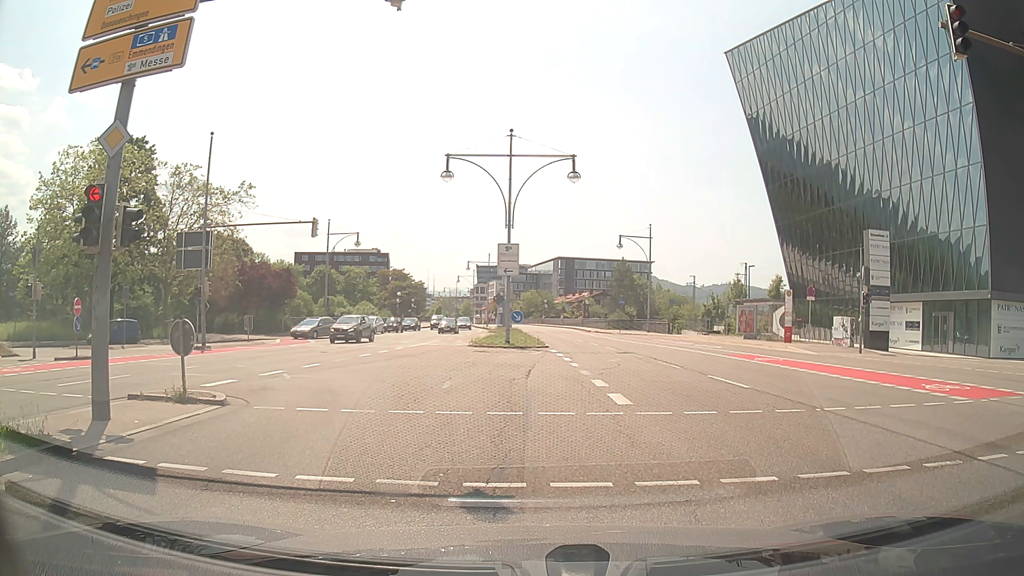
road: primary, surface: asphalt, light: Day
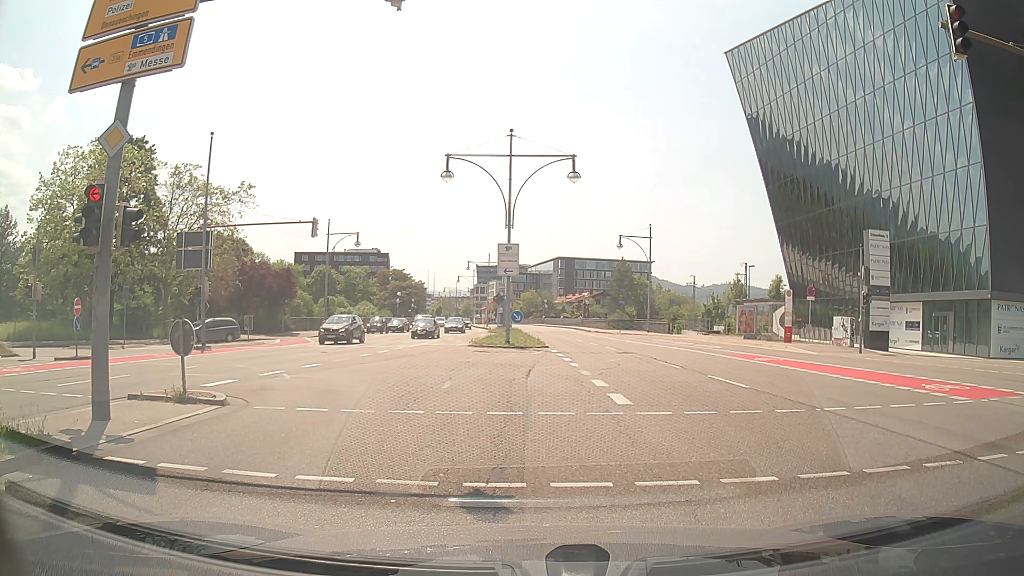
(0.0, 0.0) m; 0°
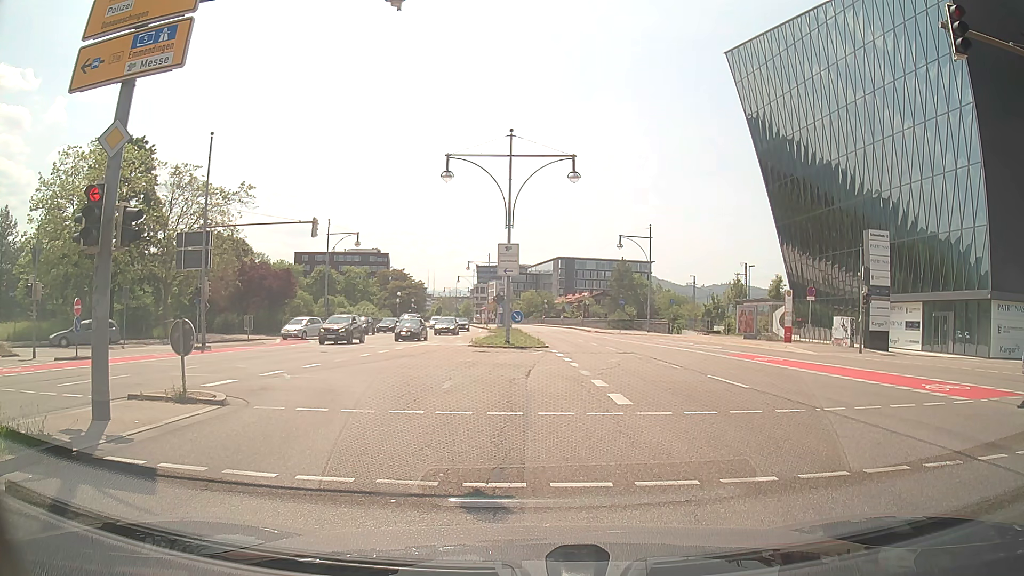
(0.0, 0.0) m; 0°
(0, +10) (-2, +20) (-9, +26) (-19, +28) (-29, +27) (-39, +27) (-49, +26) (-59, +25) (-69, +24) (-79, +24) m
